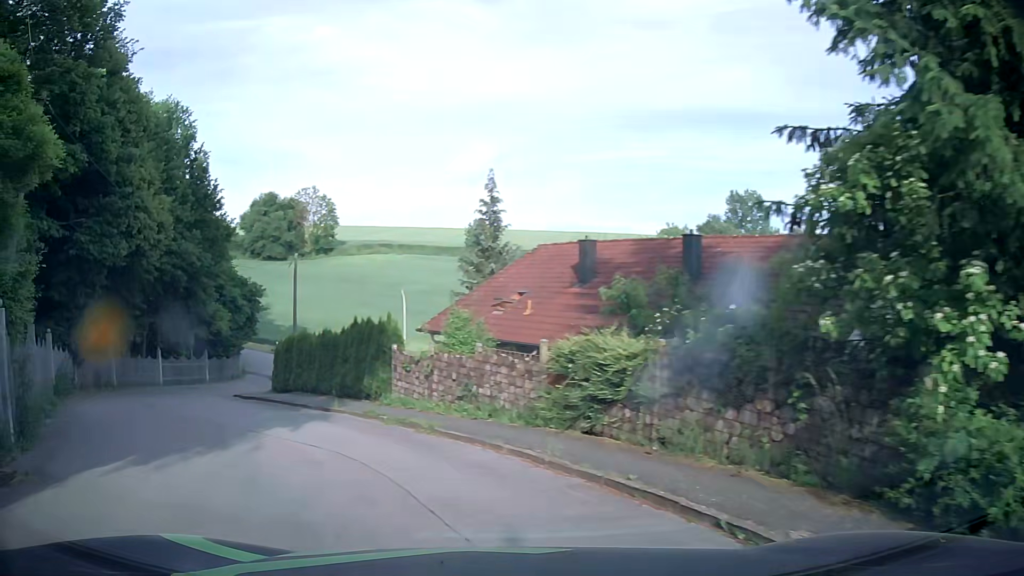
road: residential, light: Day
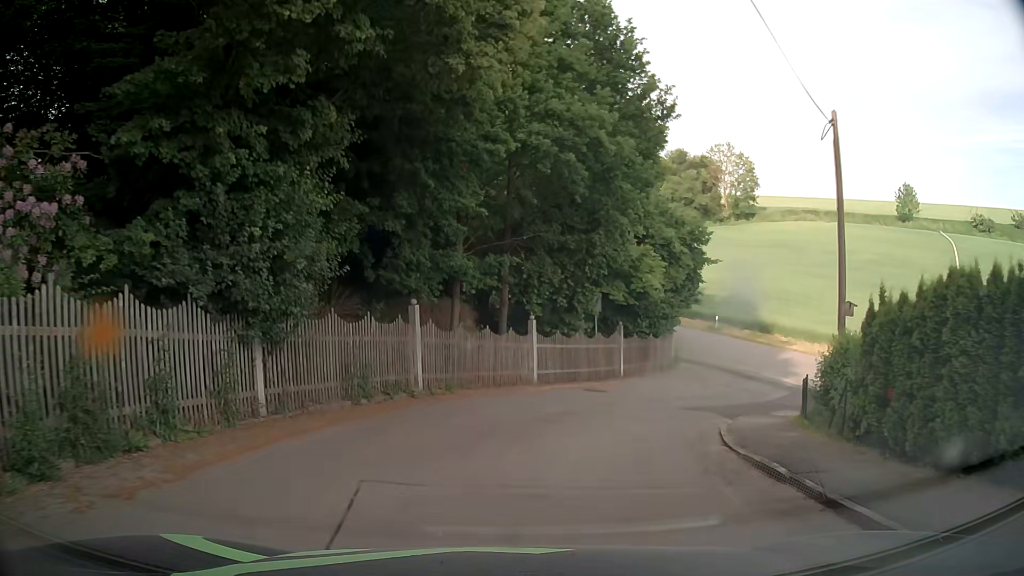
(-7.6, +17.0) m; -34°
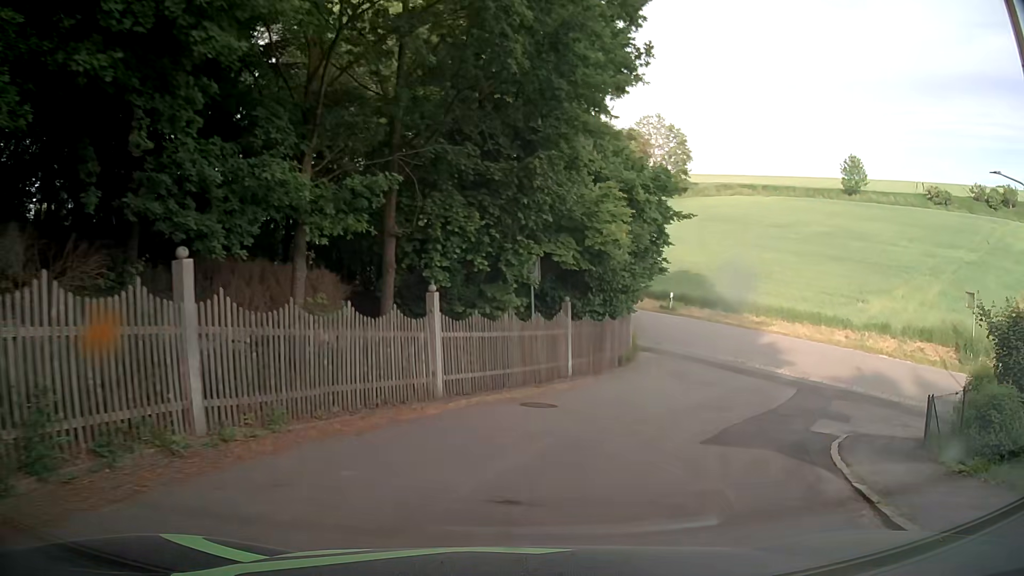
(+0.4, +8.4) m; +7°
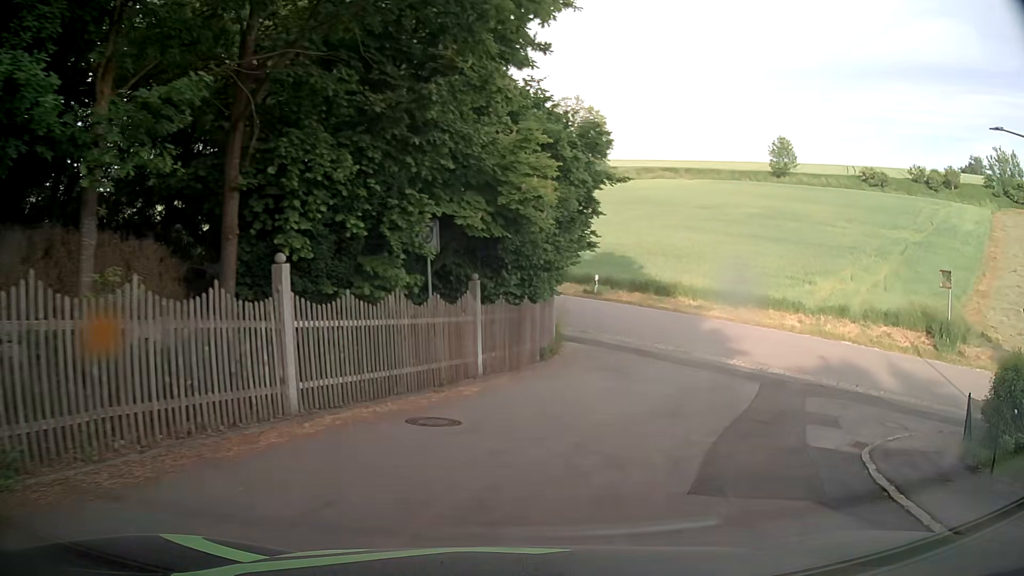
(+0.3, +3.9) m; +9°
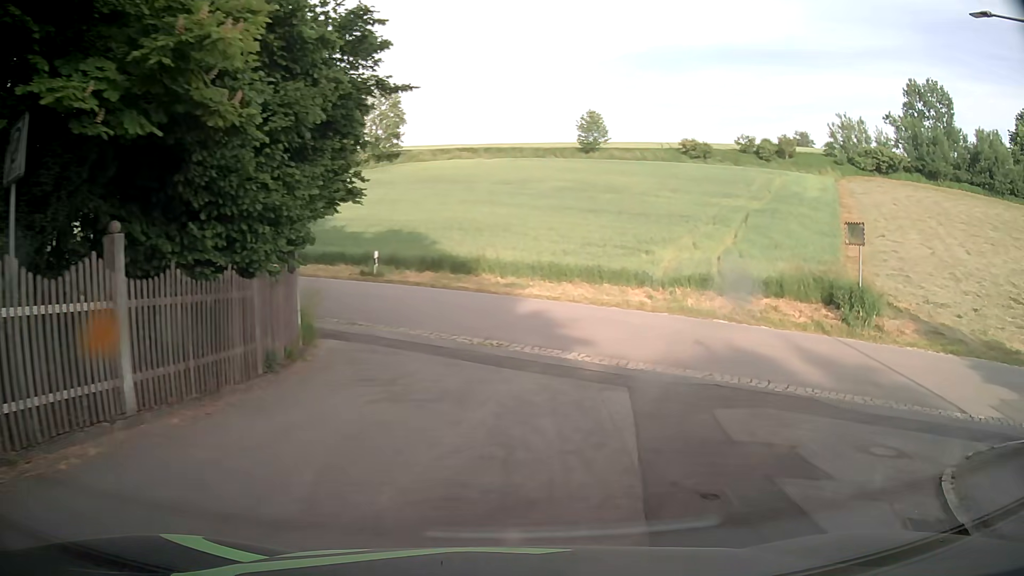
(+0.8, +6.9) m; +16°
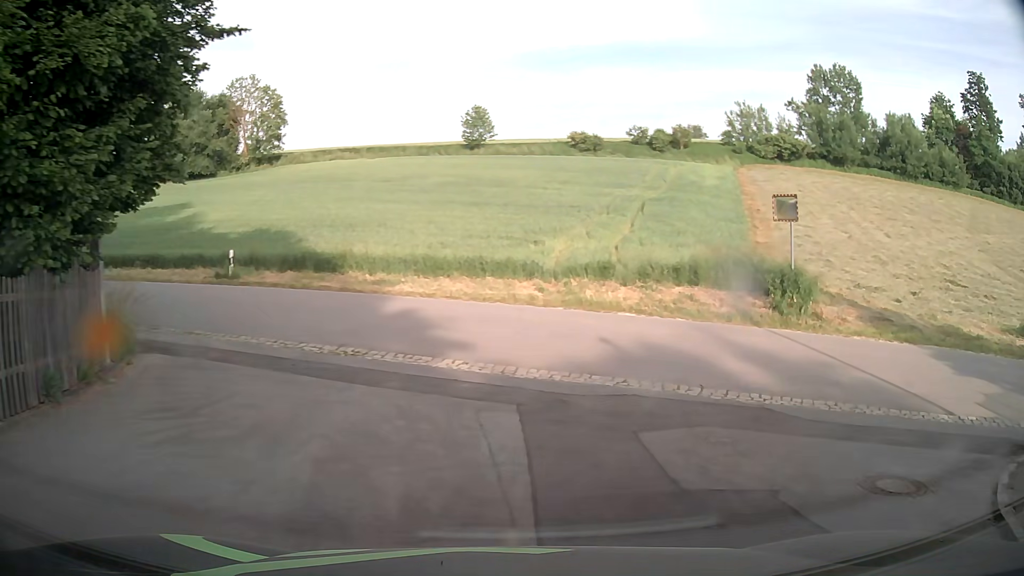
(+0.3, +3.1) m; +9°
